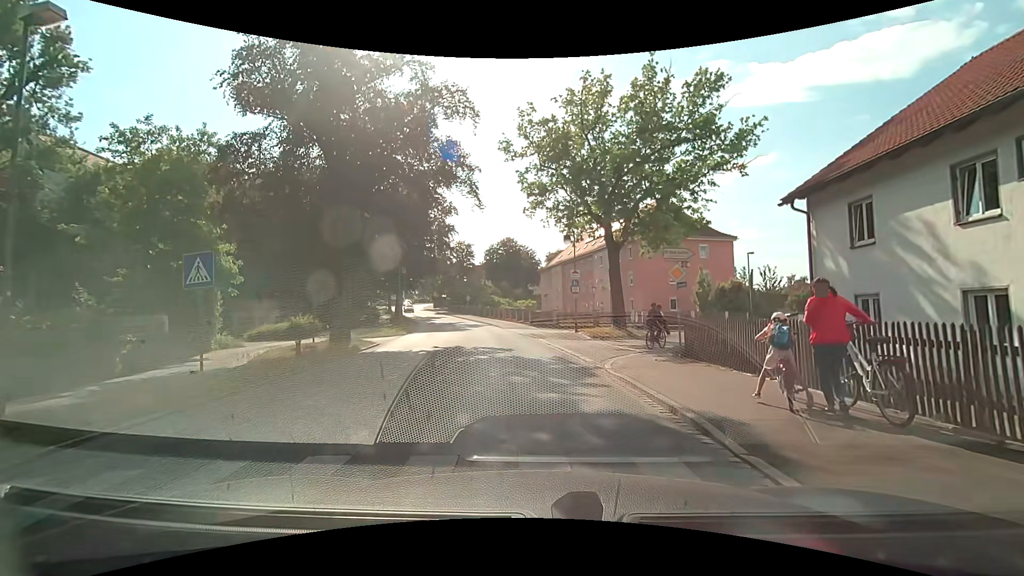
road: tertiary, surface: asphalt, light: Day
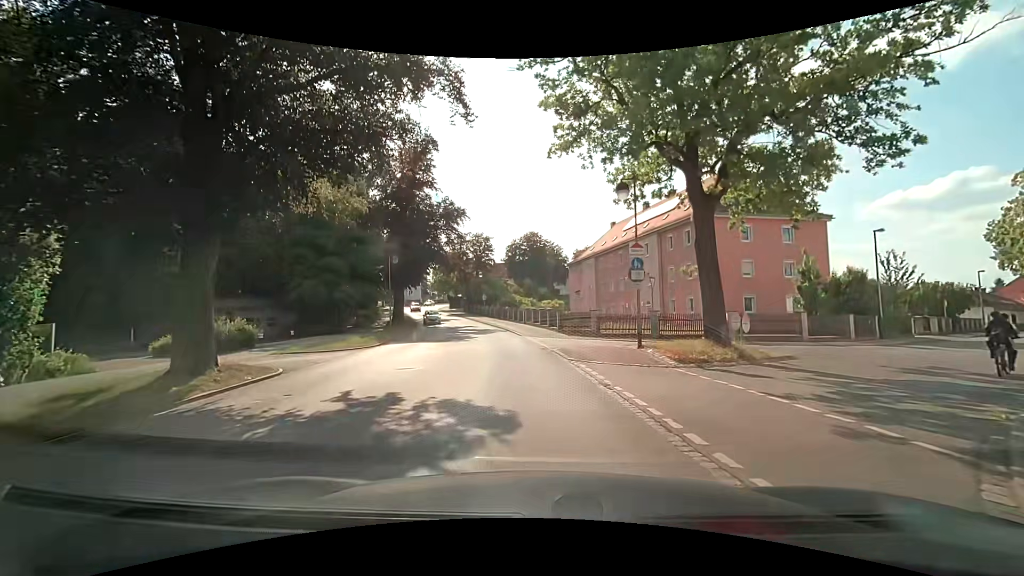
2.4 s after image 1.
(-0.1, +11.9) m; -2°
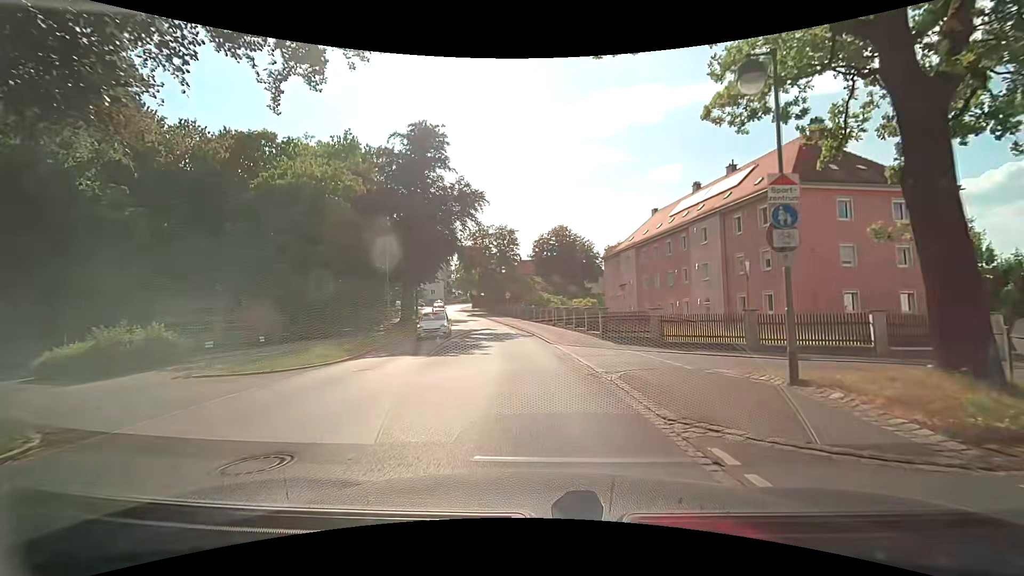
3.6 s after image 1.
(-0.2, +8.1) m; -4°
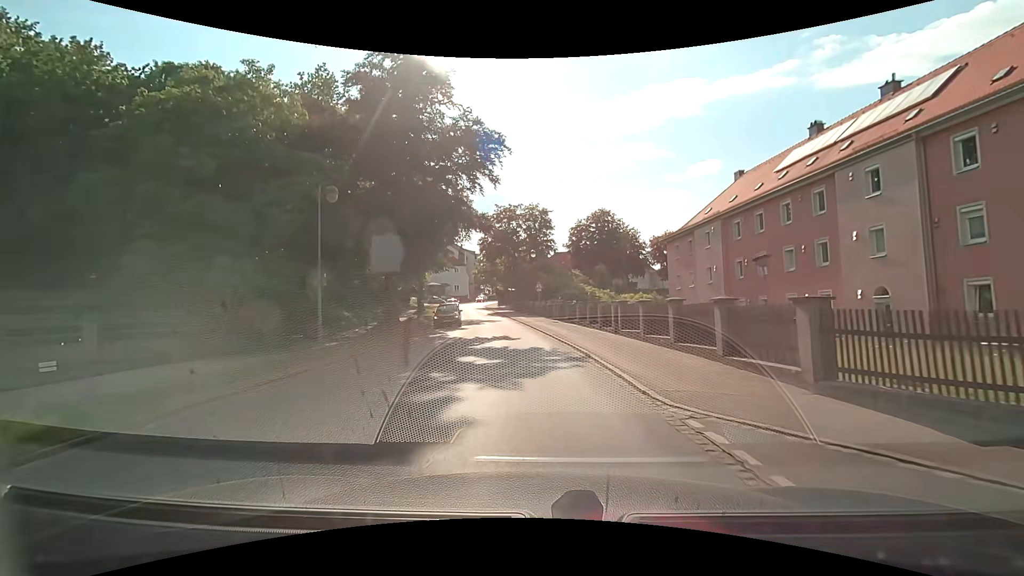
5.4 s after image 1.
(-0.4, +15.0) m; -3°
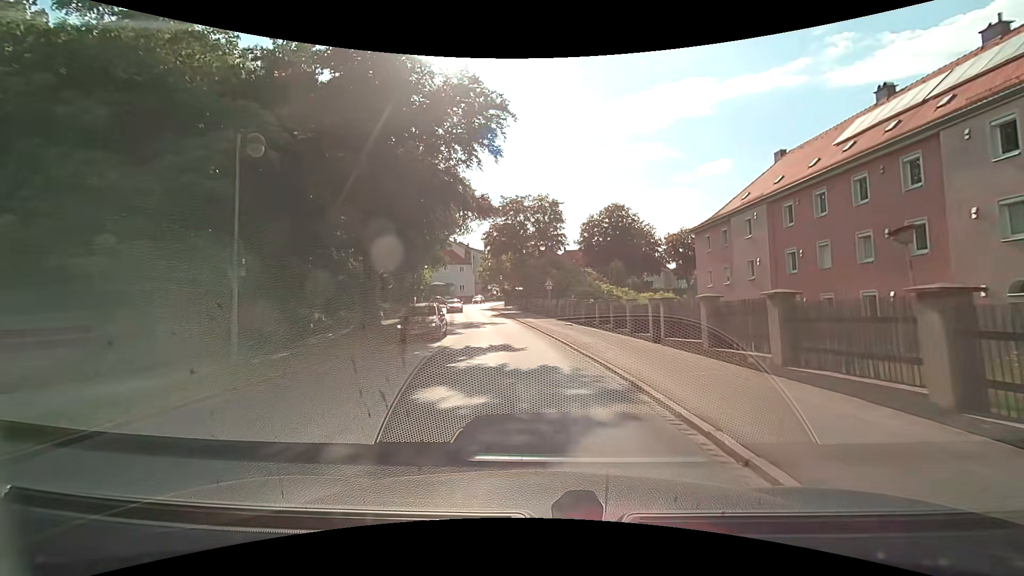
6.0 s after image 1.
(-0.1, +5.7) m; -1°
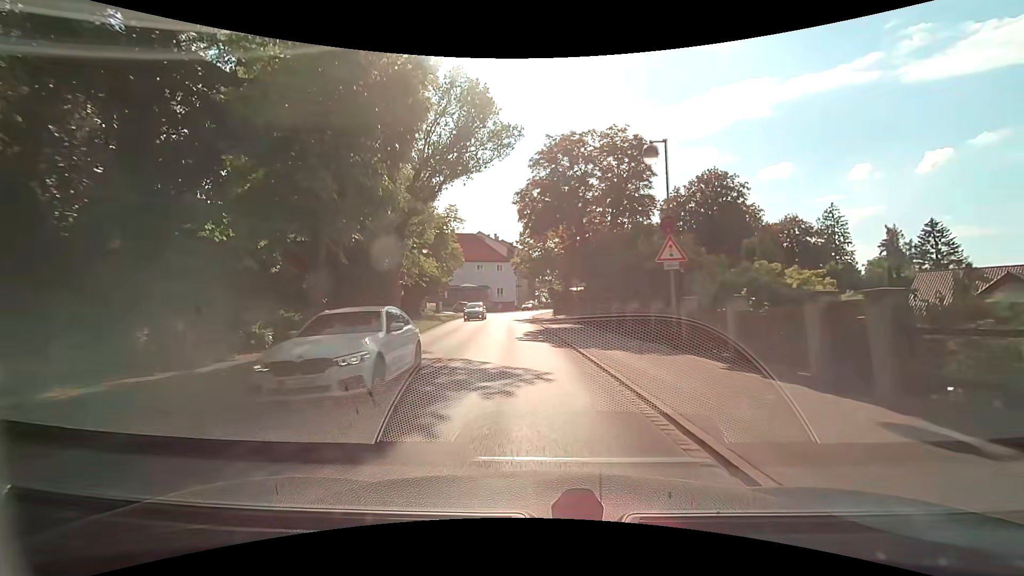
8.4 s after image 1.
(-1.2, +24.7) m; -6°
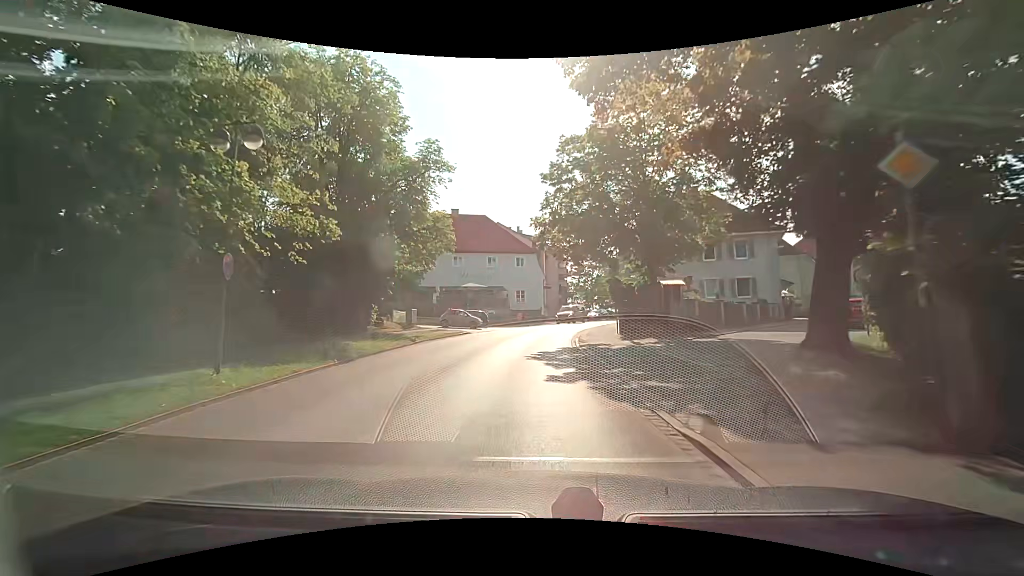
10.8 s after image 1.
(-0.8, +26.5) m; -2°
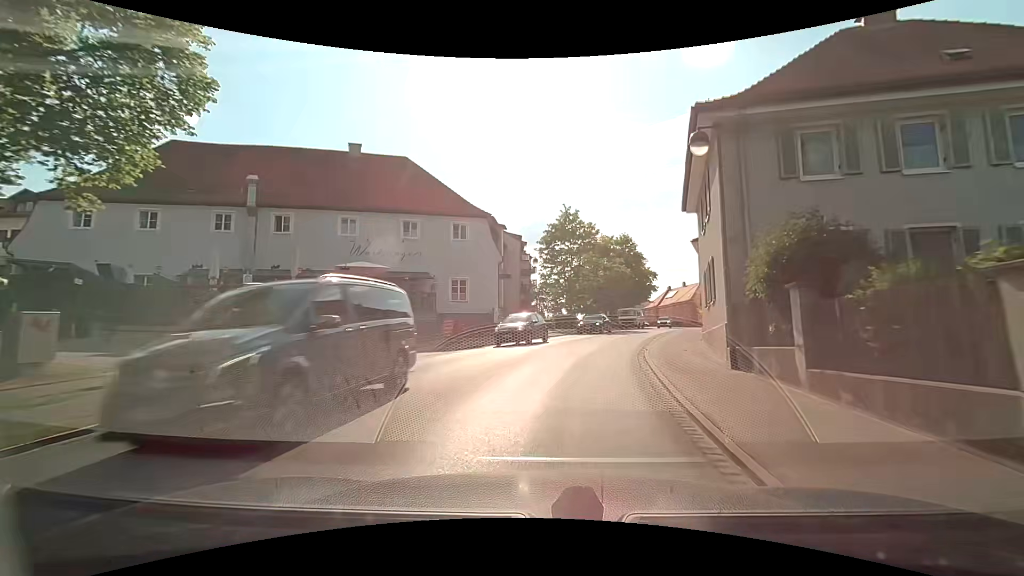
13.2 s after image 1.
(0.0, +25.6) m; +4°
(+1, +10) (+2, +20) (+5, +29) (+8, +39) (+12, +48) (+16, +57) (+19, +67) (+23, +76) (+25, +86) (+27, +96) m
